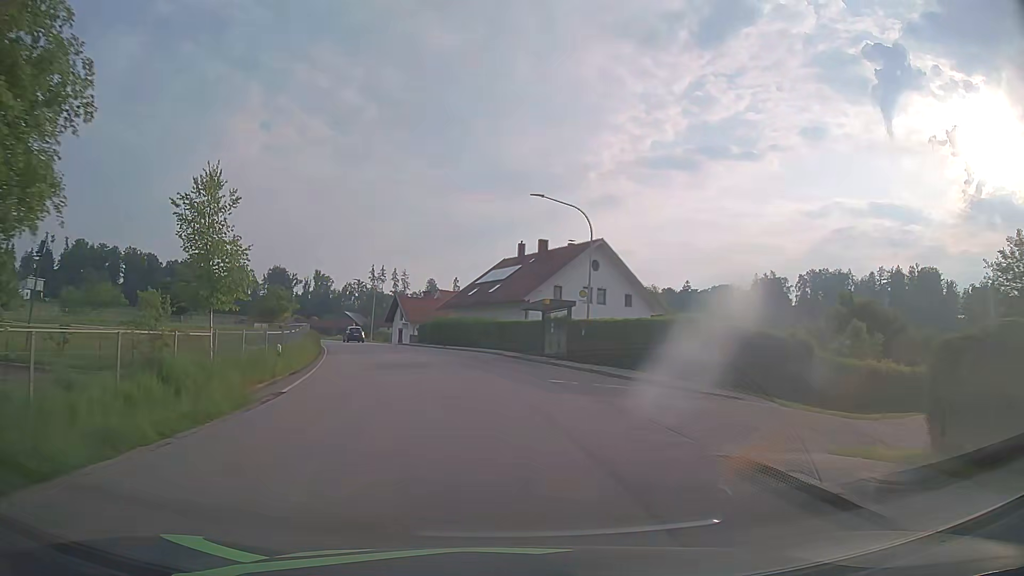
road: tertiary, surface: asphalt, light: Day
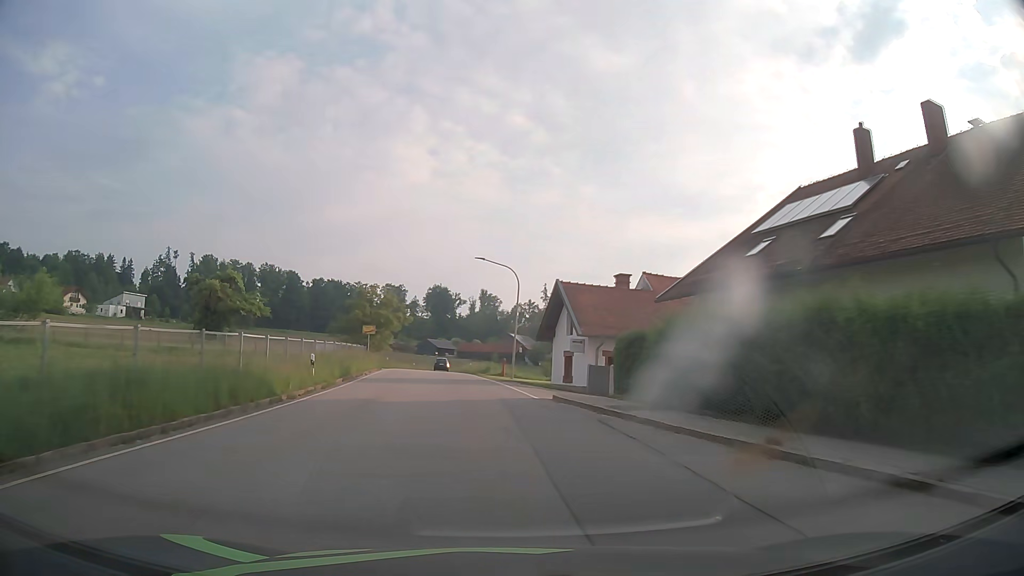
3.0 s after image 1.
(-5.3, +39.3) m; -15°
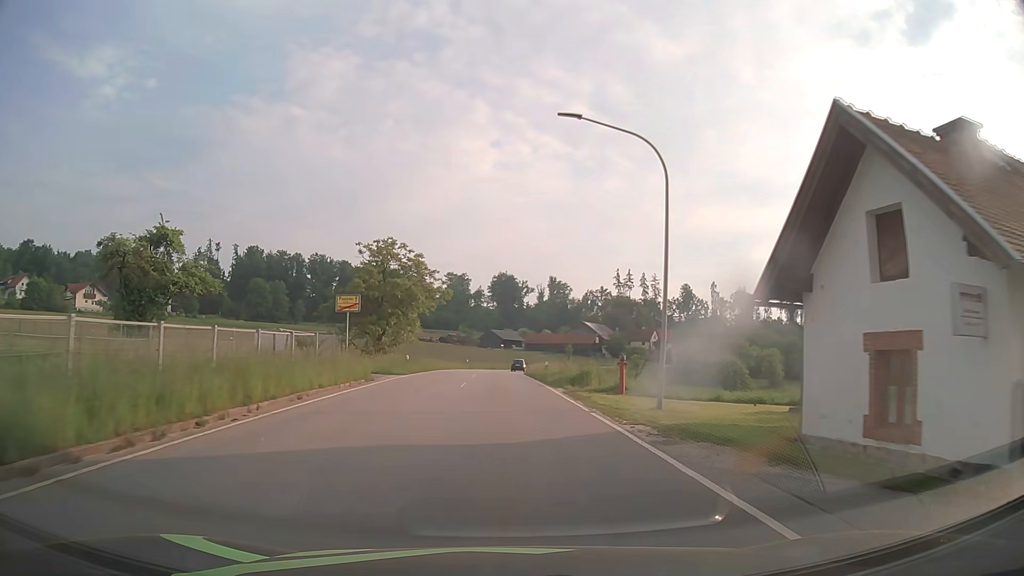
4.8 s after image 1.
(-1.7, +25.8) m; -6°
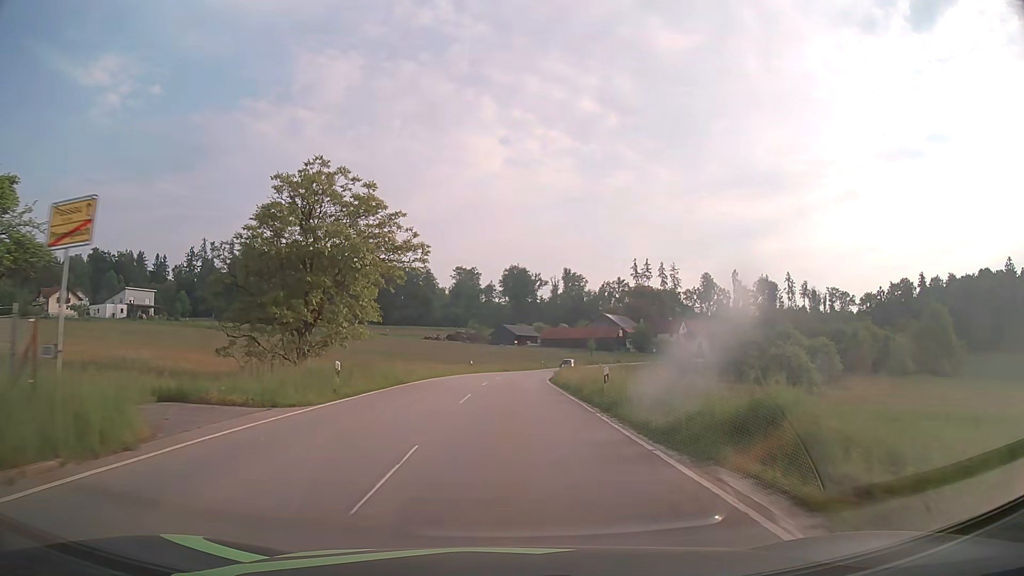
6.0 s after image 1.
(-0.3, +18.7) m; -2°
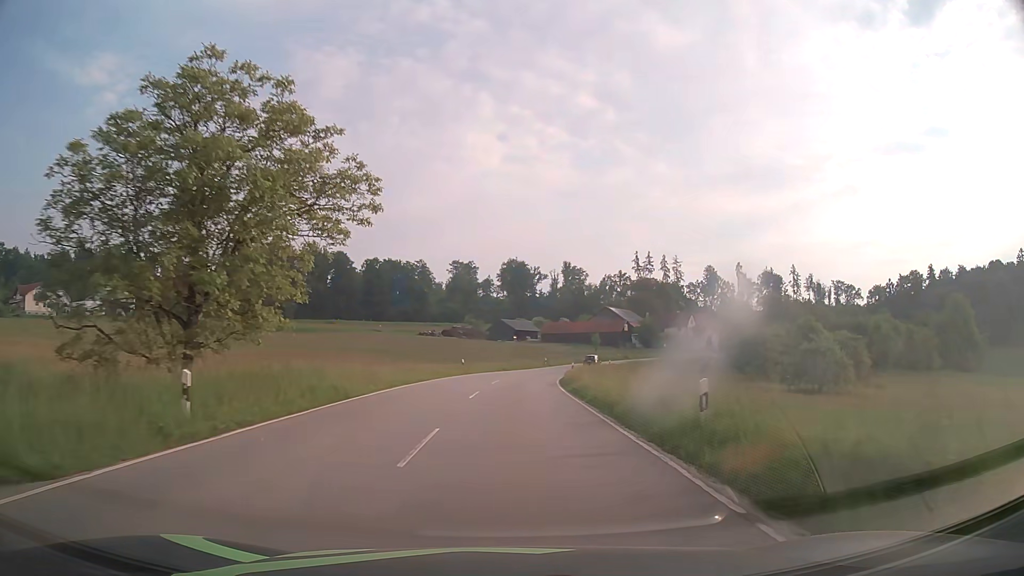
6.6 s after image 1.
(0.0, +9.9) m; 0°
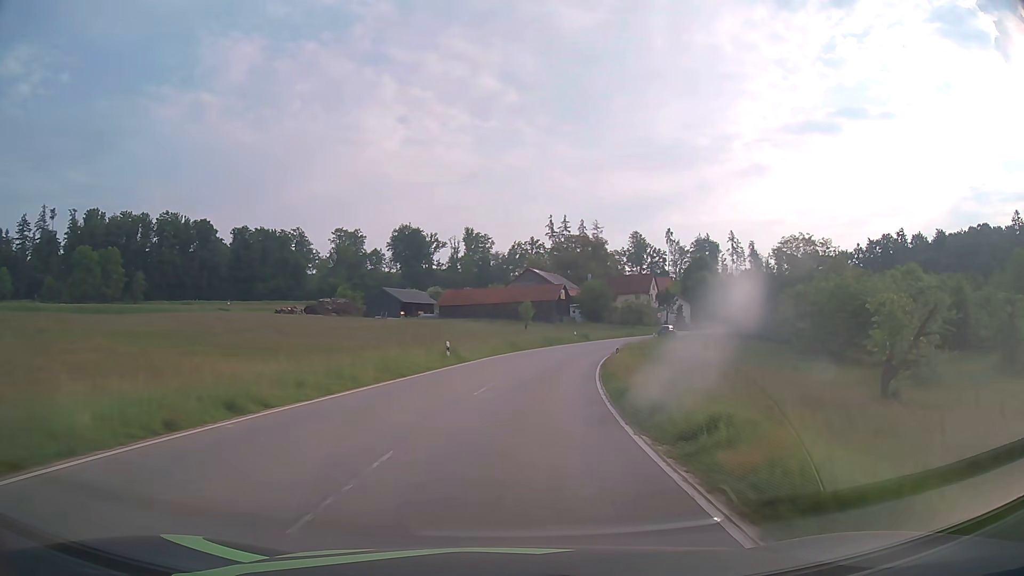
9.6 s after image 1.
(+2.4, +51.1) m; +8°
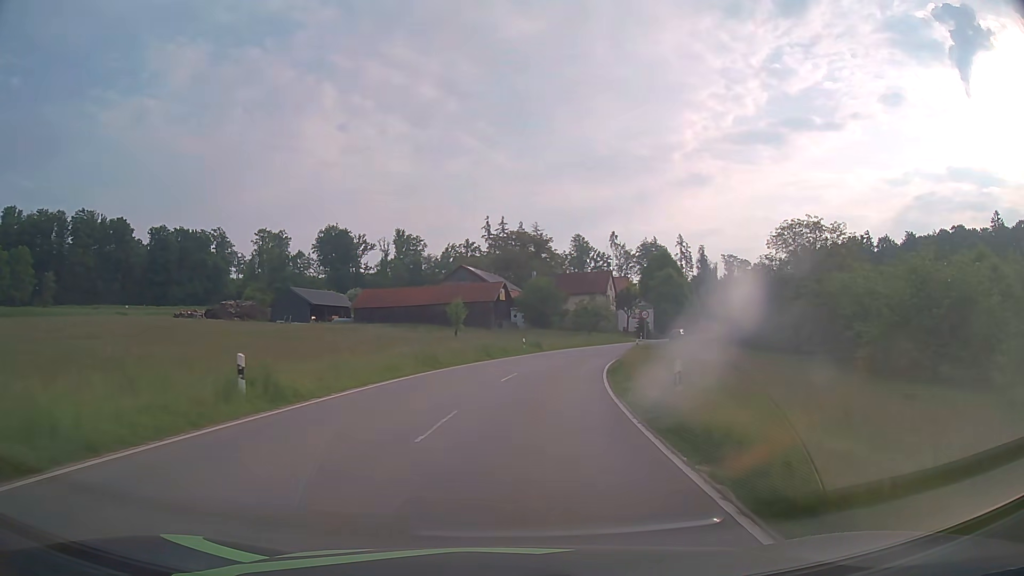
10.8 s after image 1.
(+0.9, +19.7) m; +5°
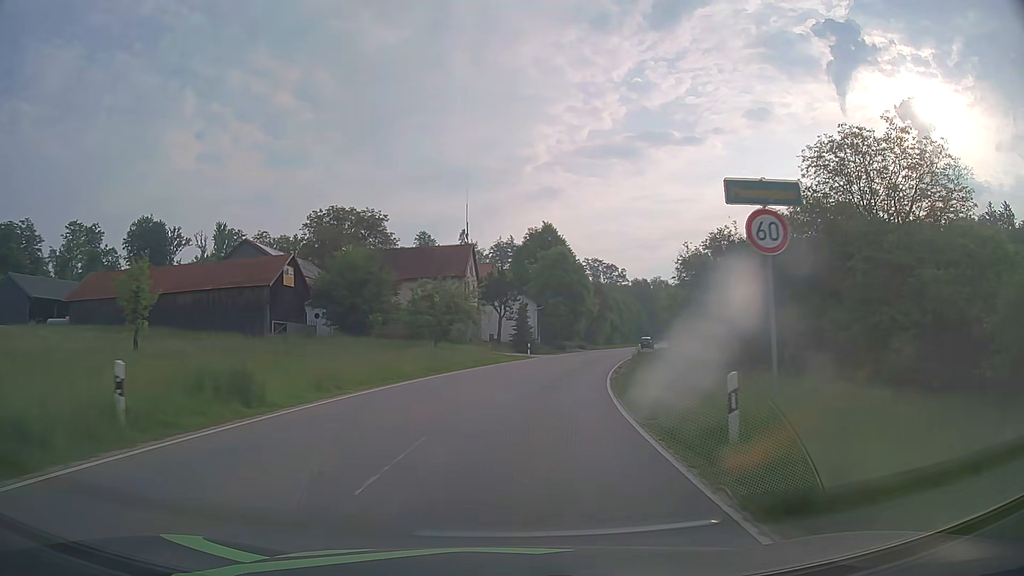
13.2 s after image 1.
(+4.2, +38.4) m; +13°
(0, +10) (+1, +20) (+3, +30) (+5, +40) (+7, +49) (+10, +59) (+13, +69) (+16, +78) (+19, +88) (+22, +97) m
